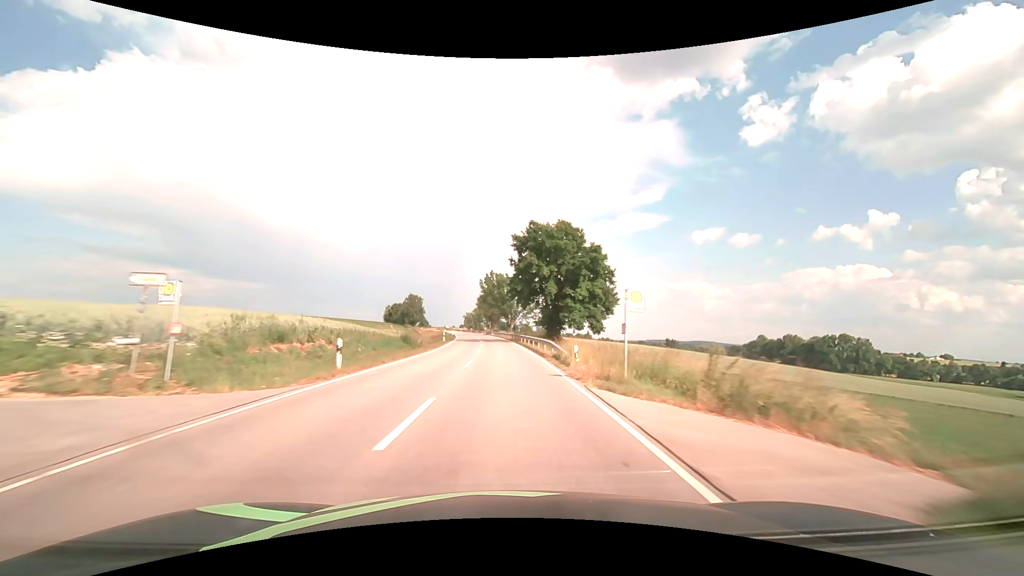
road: secondary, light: Day
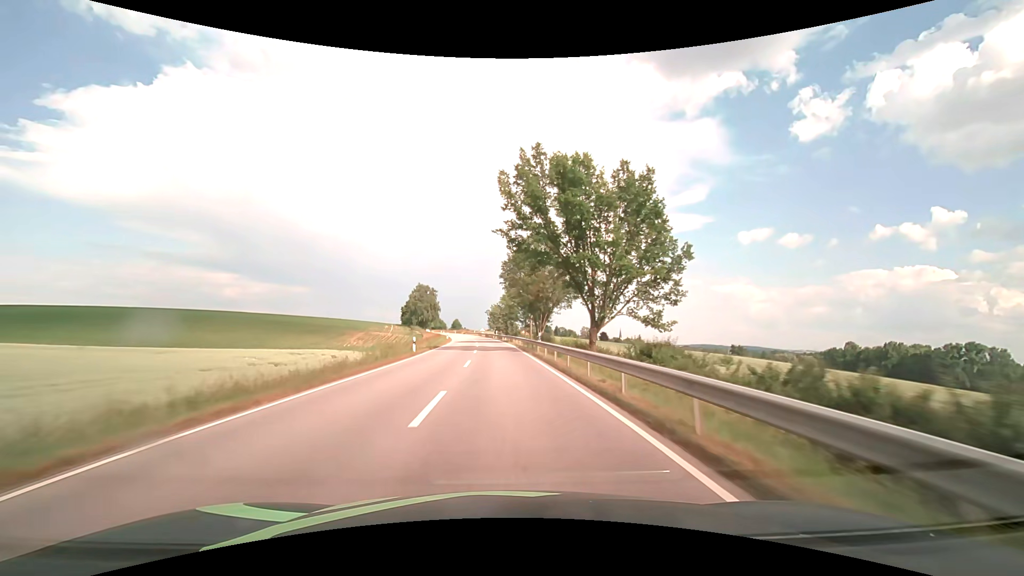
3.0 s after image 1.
(-2.7, +70.8) m; -4°
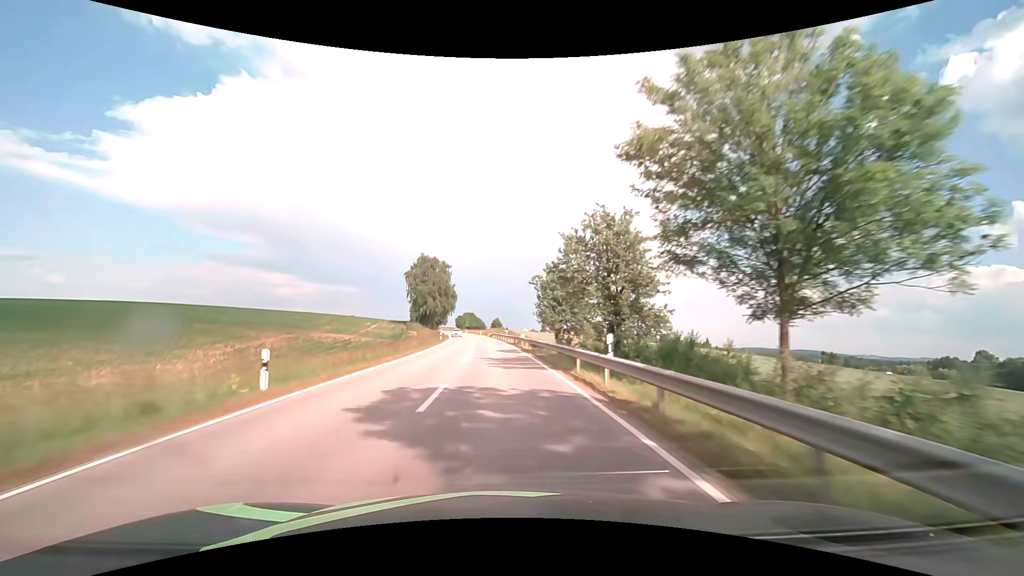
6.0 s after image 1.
(-3.2, +70.8) m; -5°
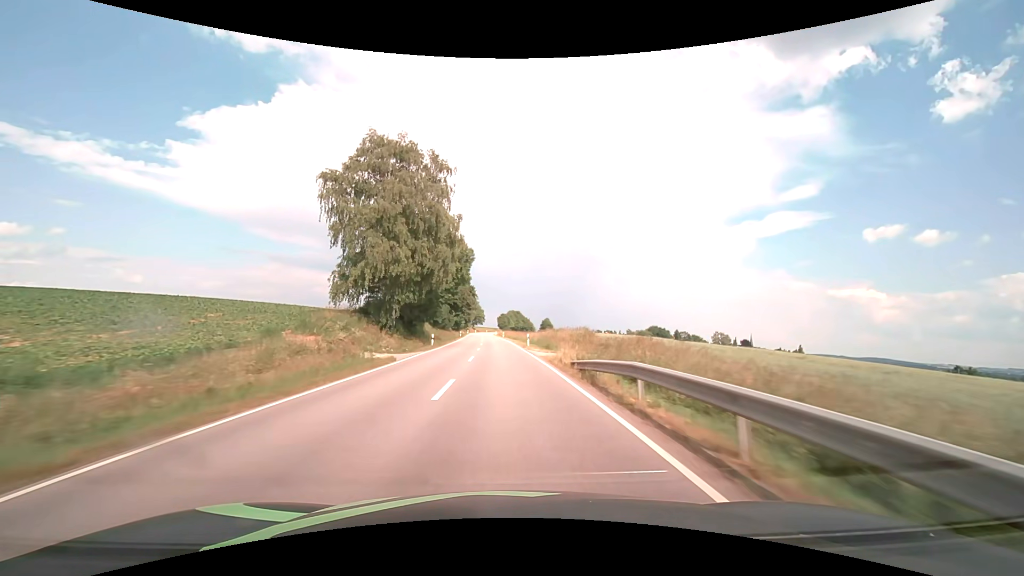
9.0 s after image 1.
(-4.0, +70.7) m; -6°
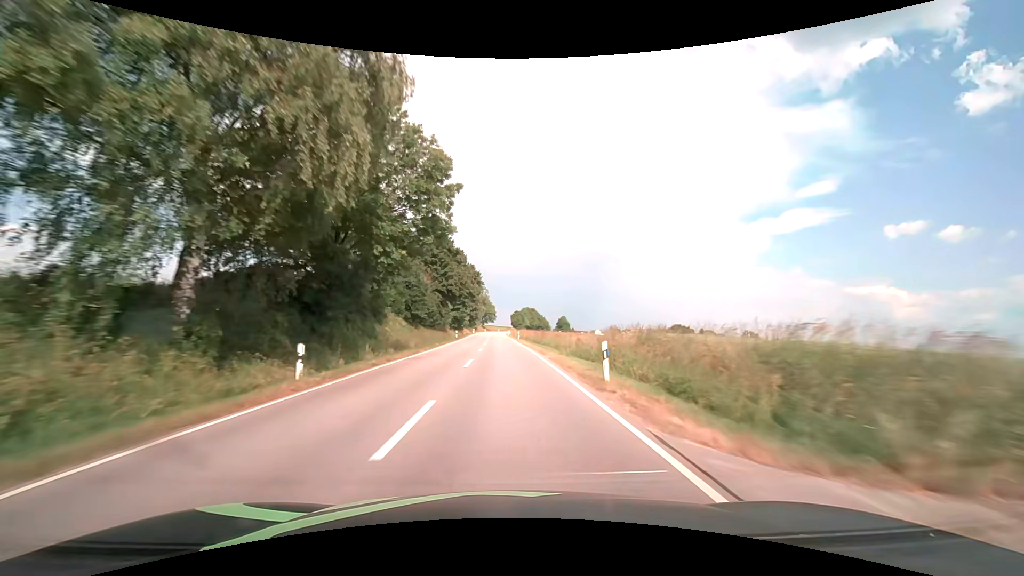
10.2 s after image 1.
(-0.4, +28.3) m; -1°
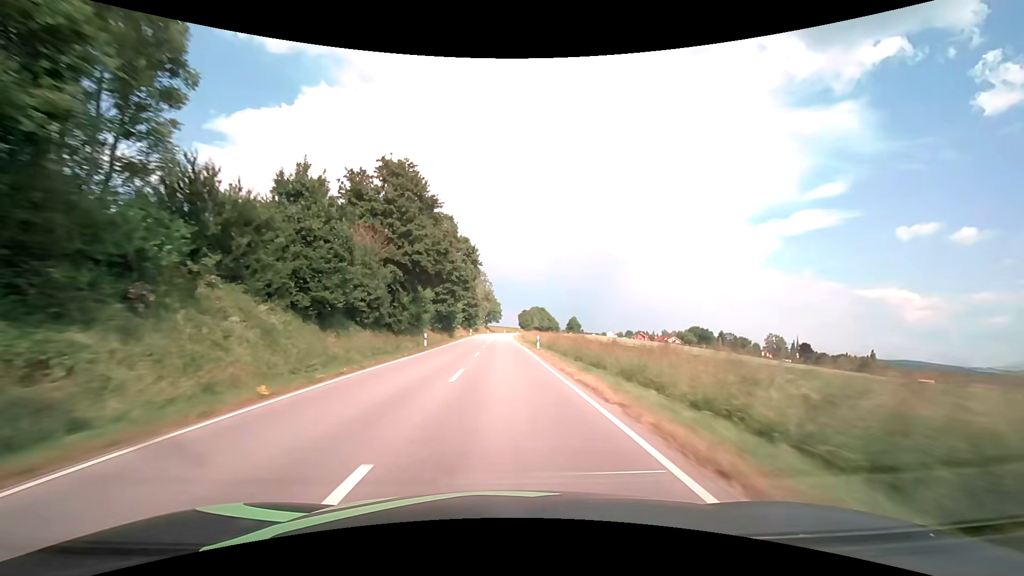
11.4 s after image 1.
(-0.3, +28.3) m; -1°
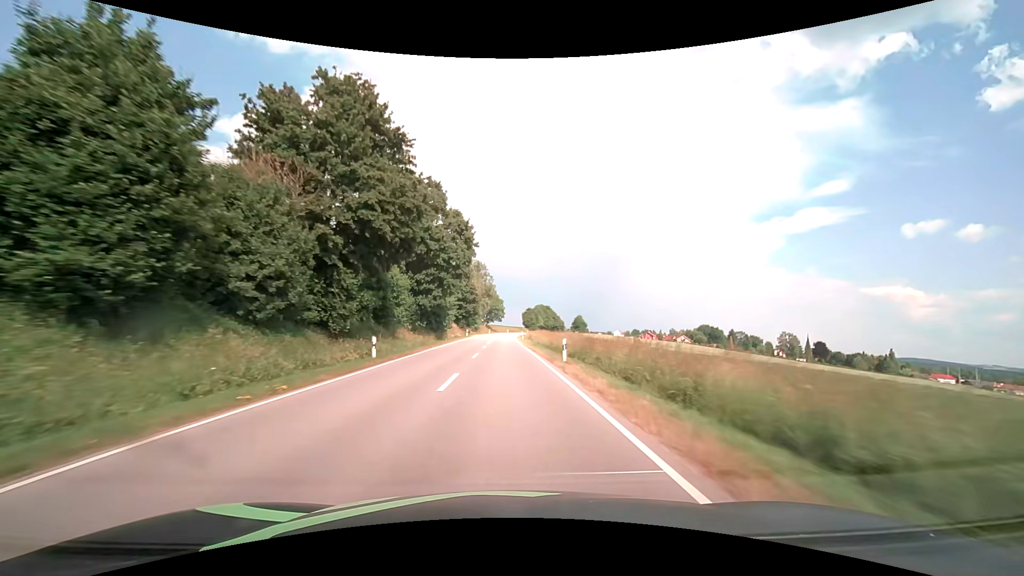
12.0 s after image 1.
(0.0, +14.2) m; 0°
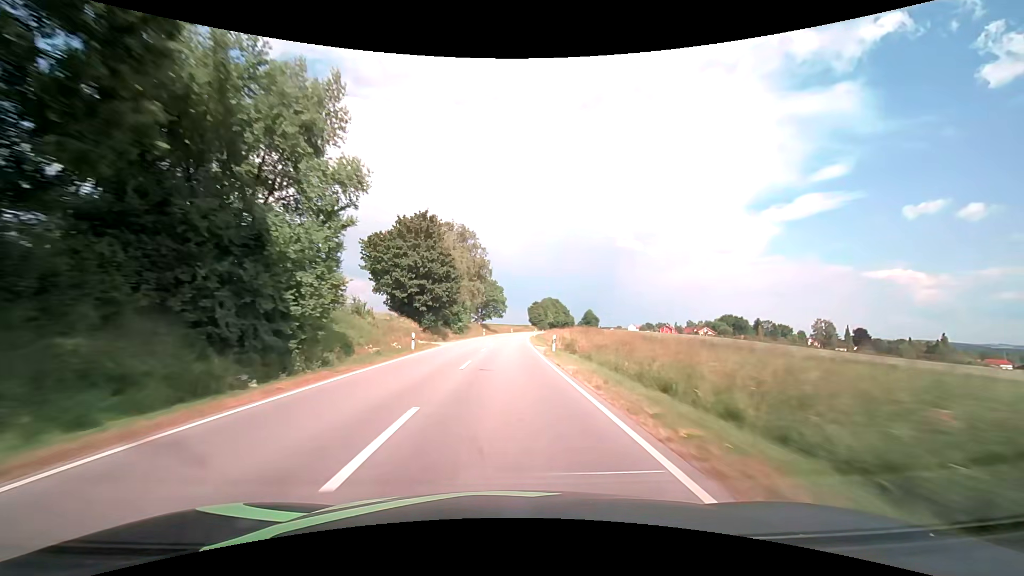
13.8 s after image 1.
(-0.2, +42.6) m; 0°
(0, +10) (0, +20) (0, +30) (0, +40) (0, +50) (+1, +60) (+1, +70) (+2, +80) (+2, +90) (+3, +100) m
